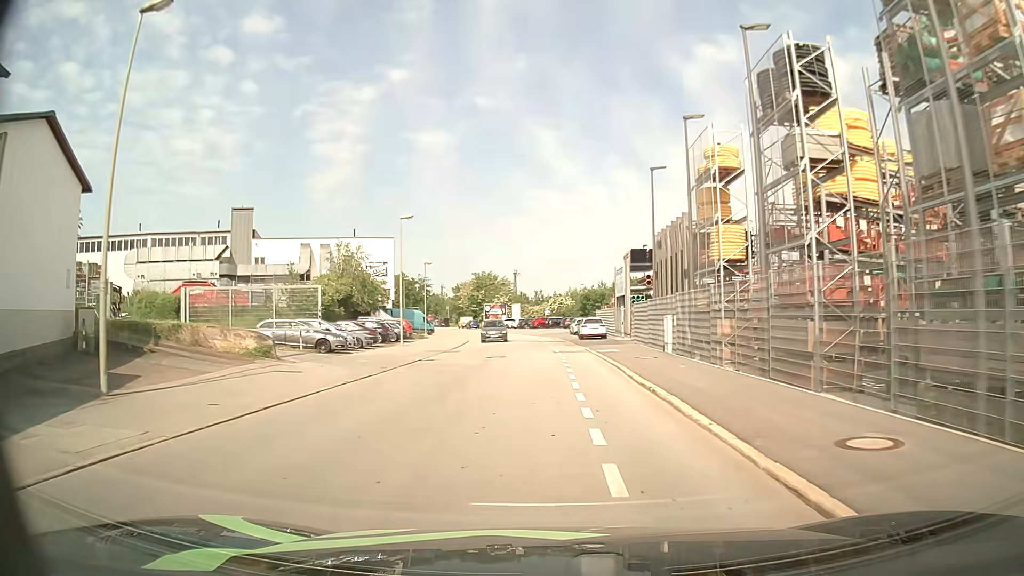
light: Day
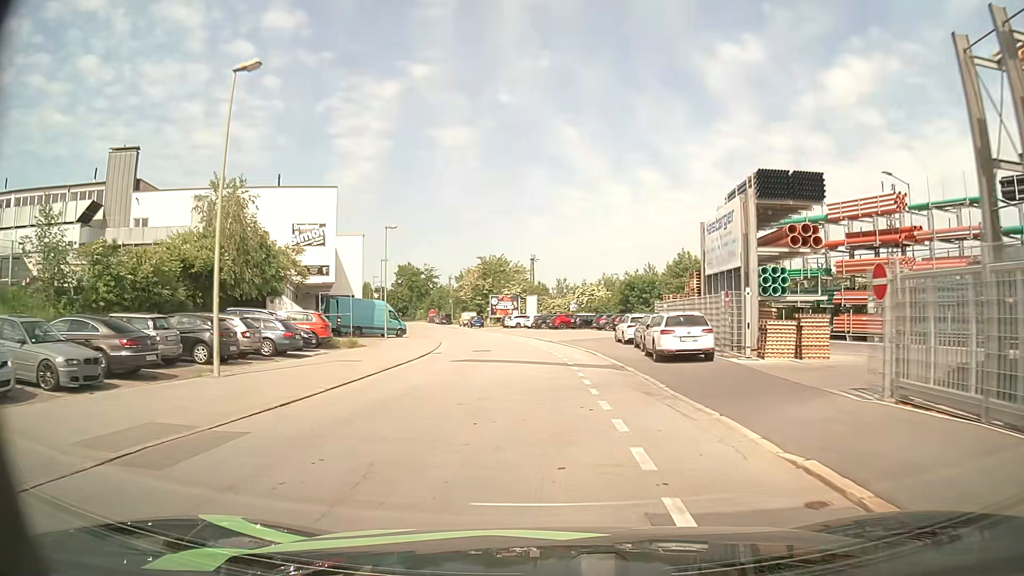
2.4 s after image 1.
(-0.3, +25.7) m; -2°
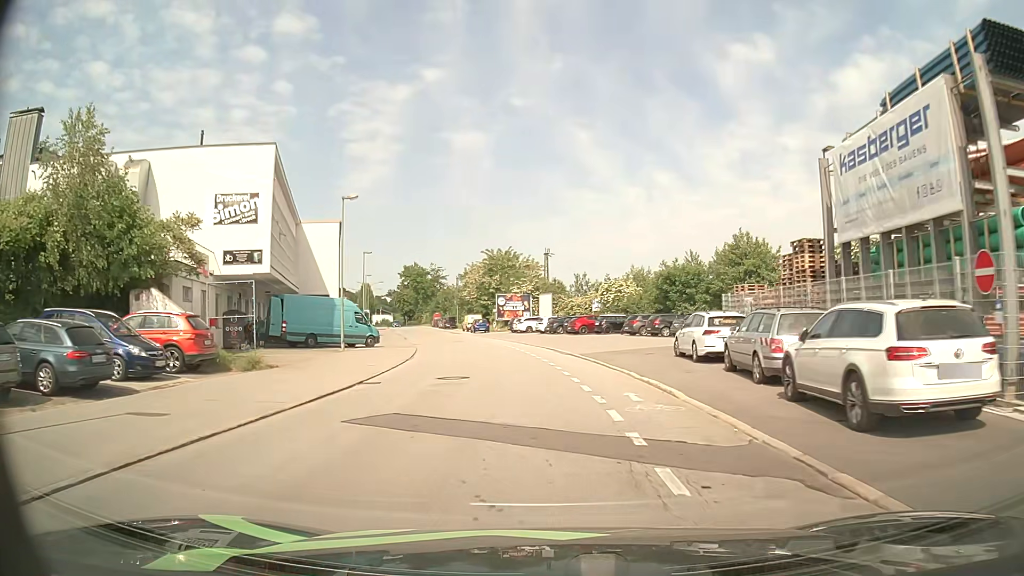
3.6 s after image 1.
(-0.1, +13.0) m; -1°
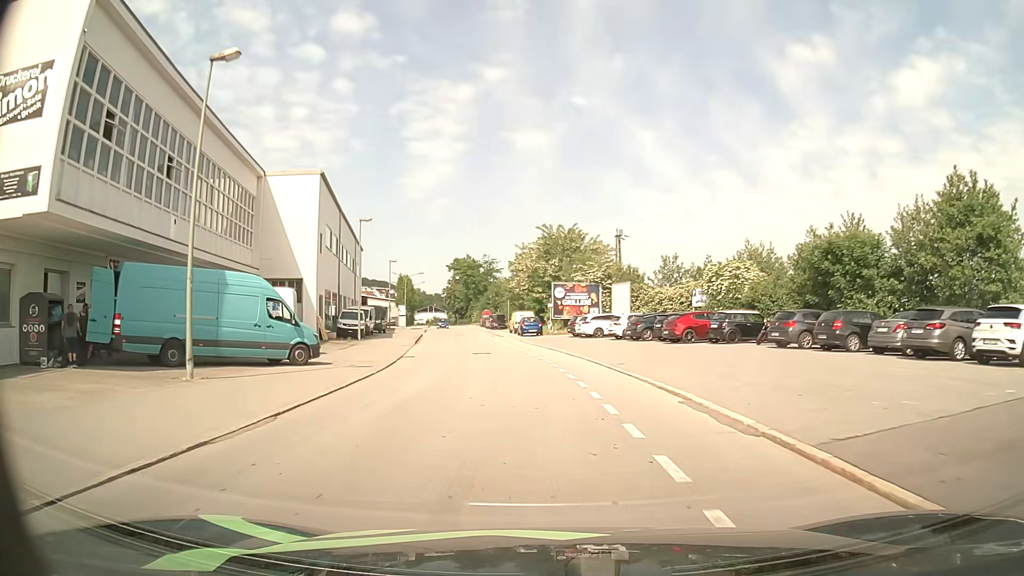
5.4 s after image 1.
(-0.9, +19.5) m; -6°
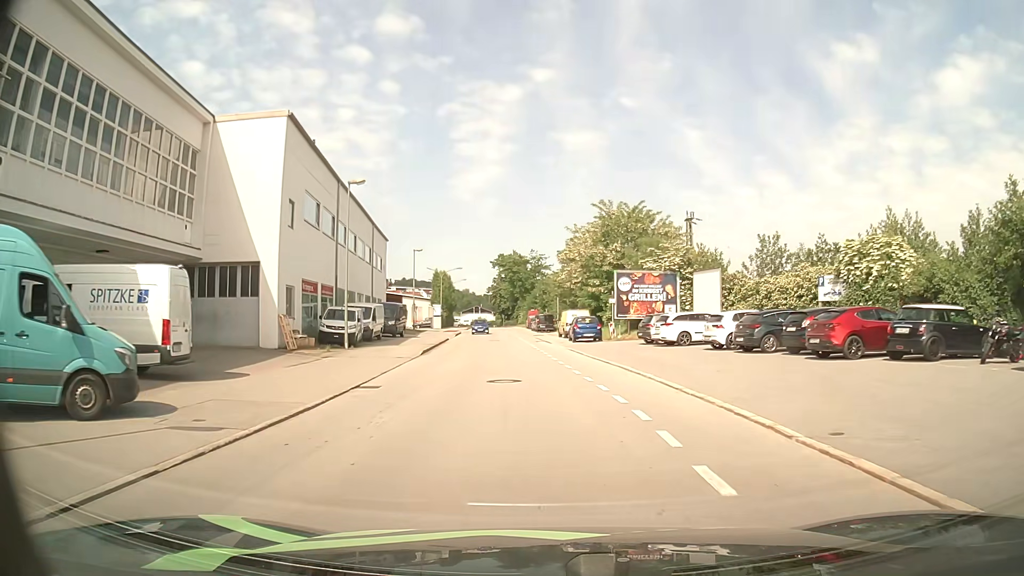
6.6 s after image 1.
(-0.5, +12.7) m; -4°
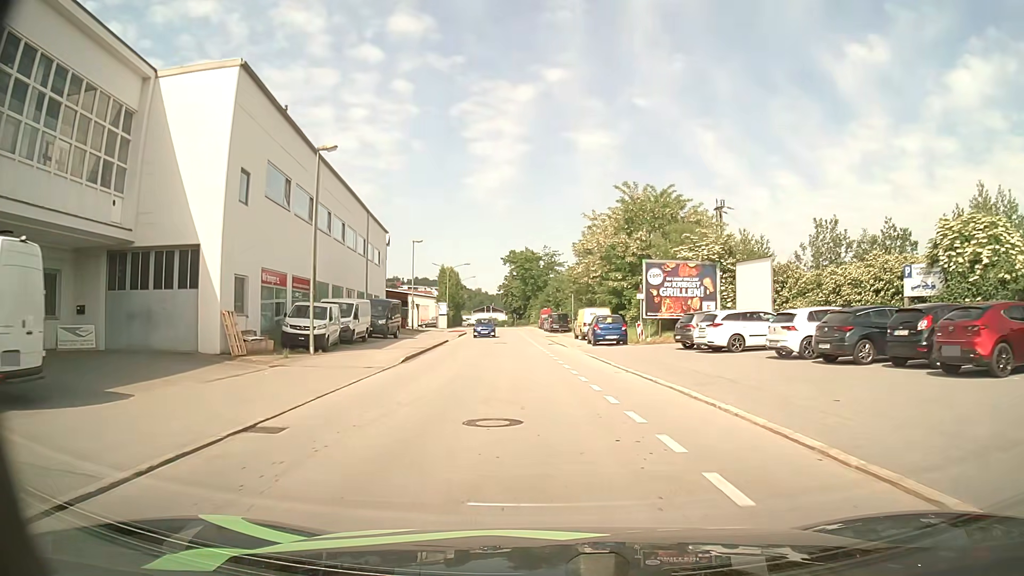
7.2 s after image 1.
(-0.1, +6.4) m; -1°
